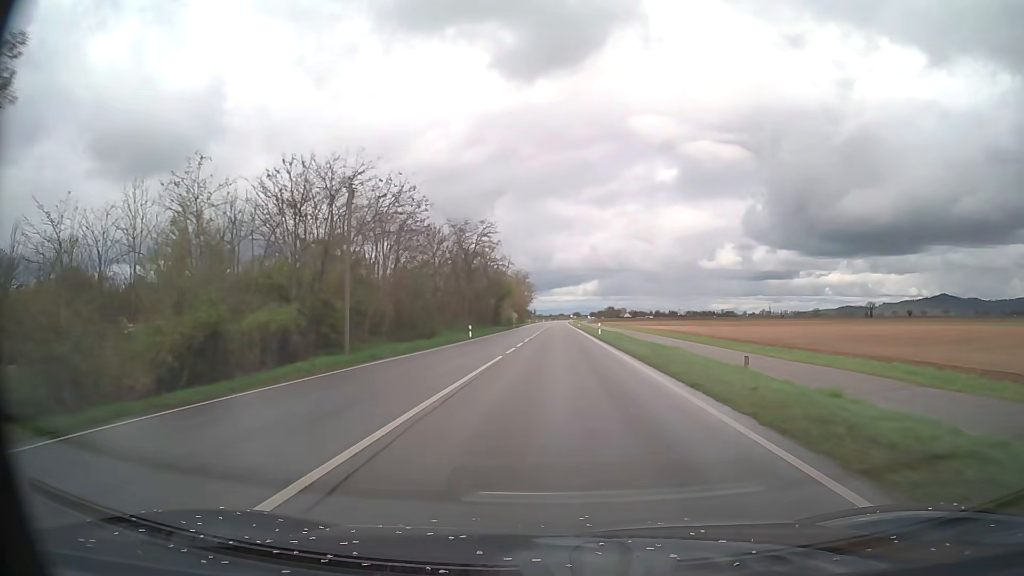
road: primary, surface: asphalt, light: Day
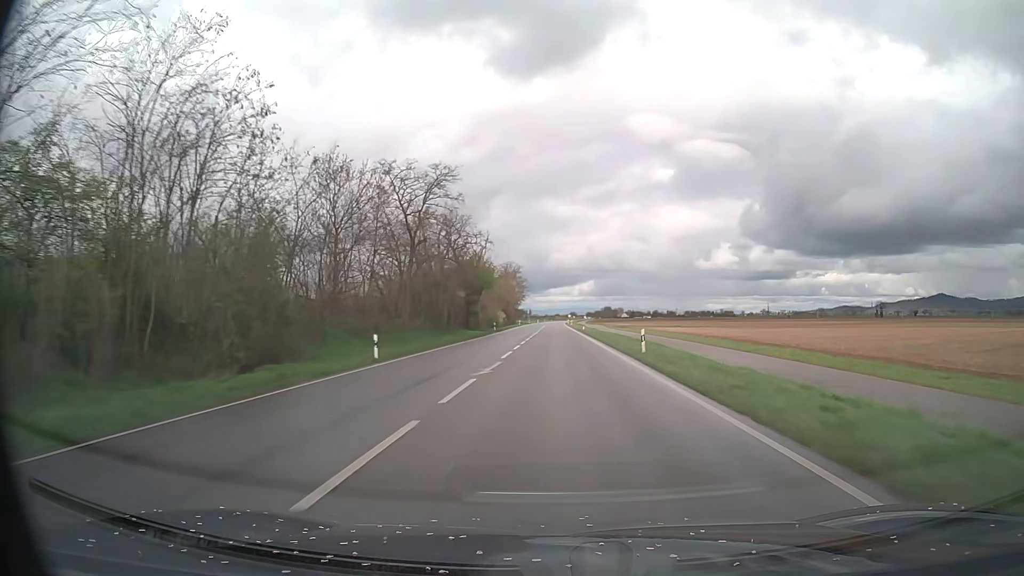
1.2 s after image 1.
(+0.1, +27.0) m; 0°
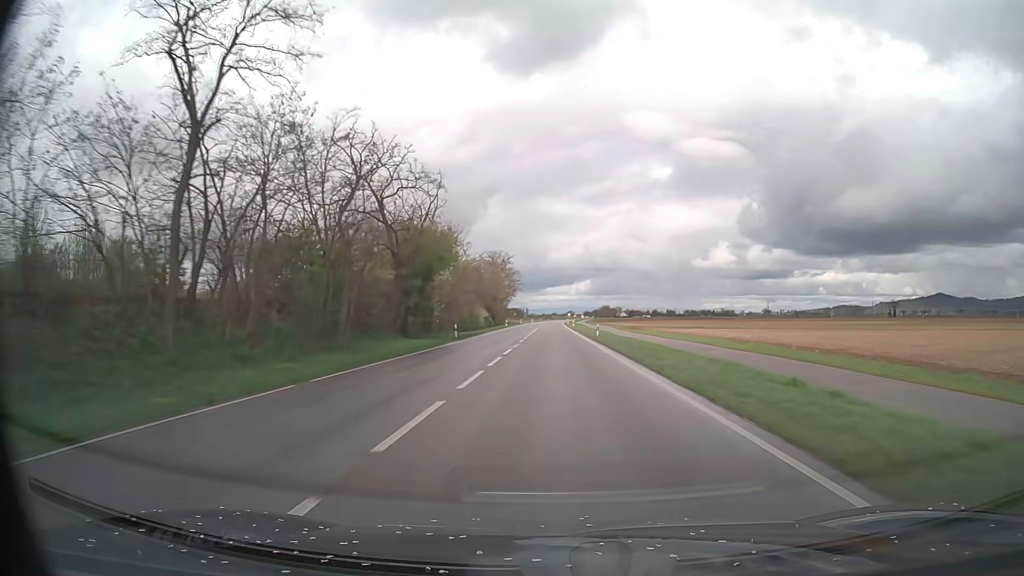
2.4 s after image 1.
(+0.1, +28.1) m; 0°
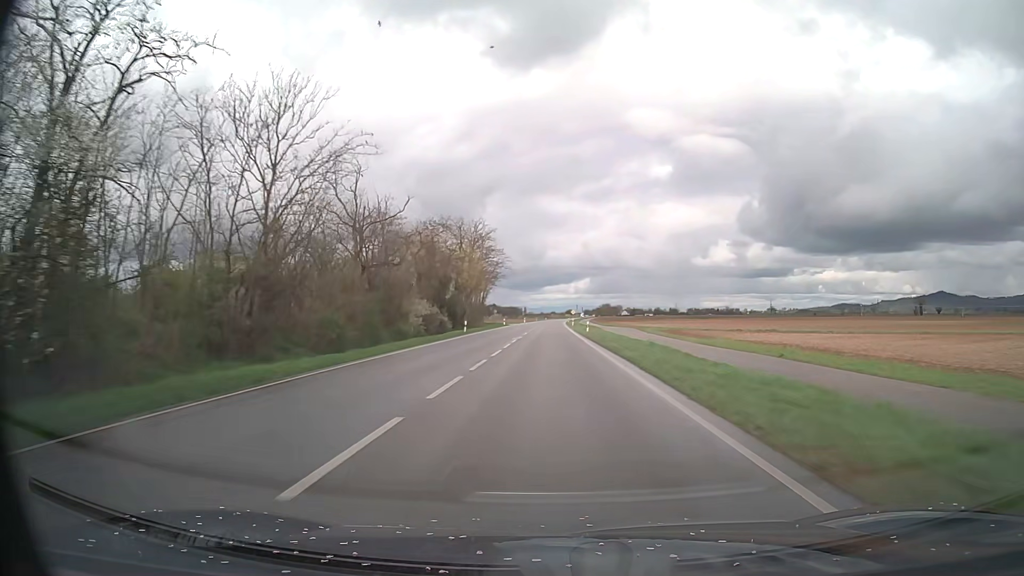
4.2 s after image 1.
(+0.1, +44.0) m; 0°
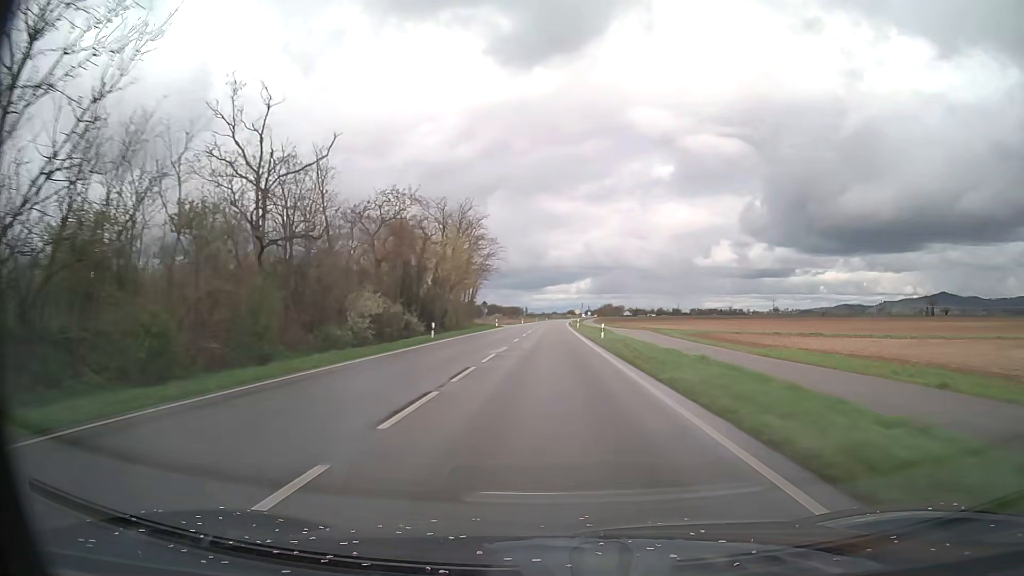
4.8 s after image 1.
(0.0, +15.0) m; 0°
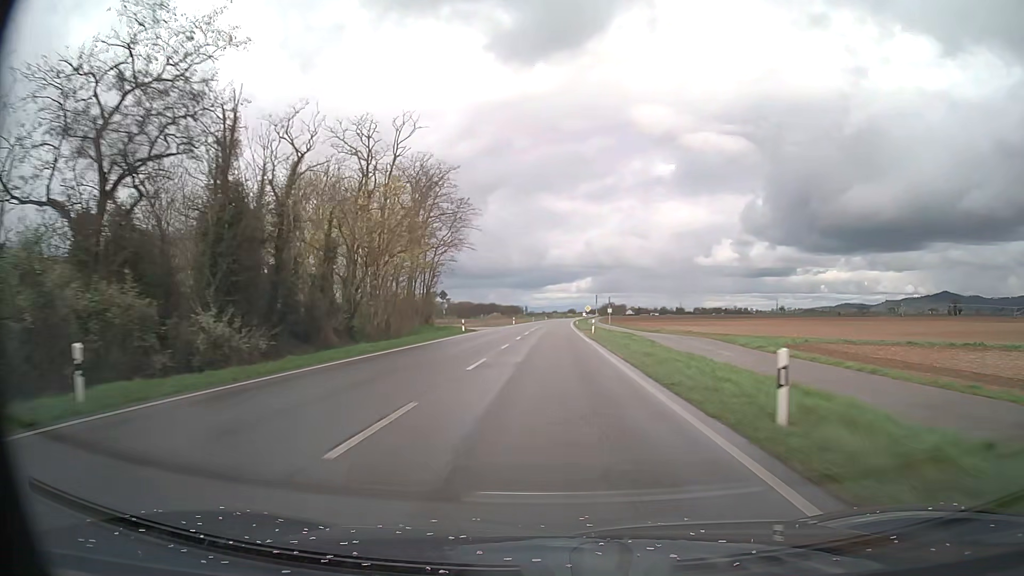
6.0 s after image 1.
(0.0, +30.3) m; 0°
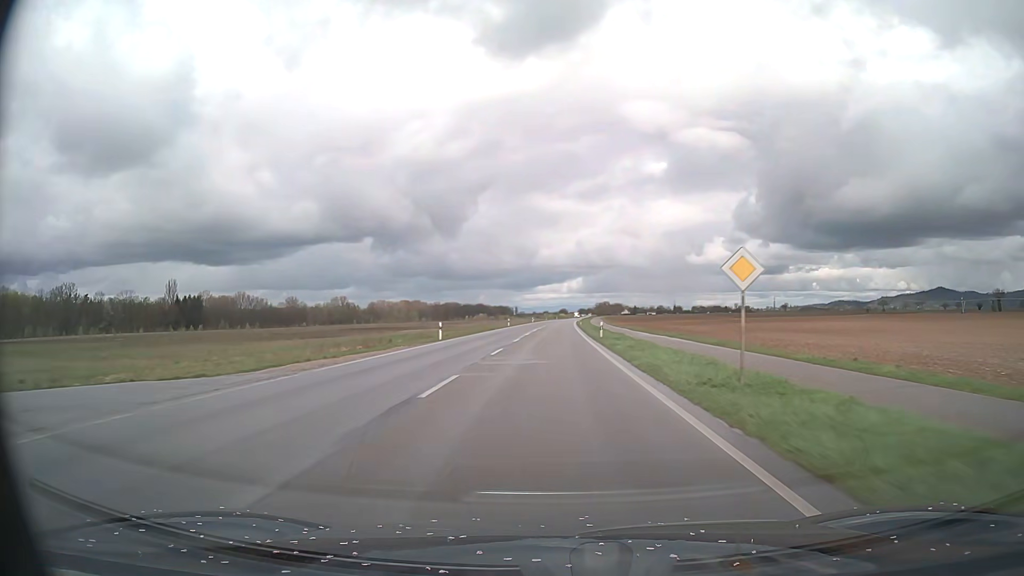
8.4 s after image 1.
(+0.2, +61.4) m; +1°
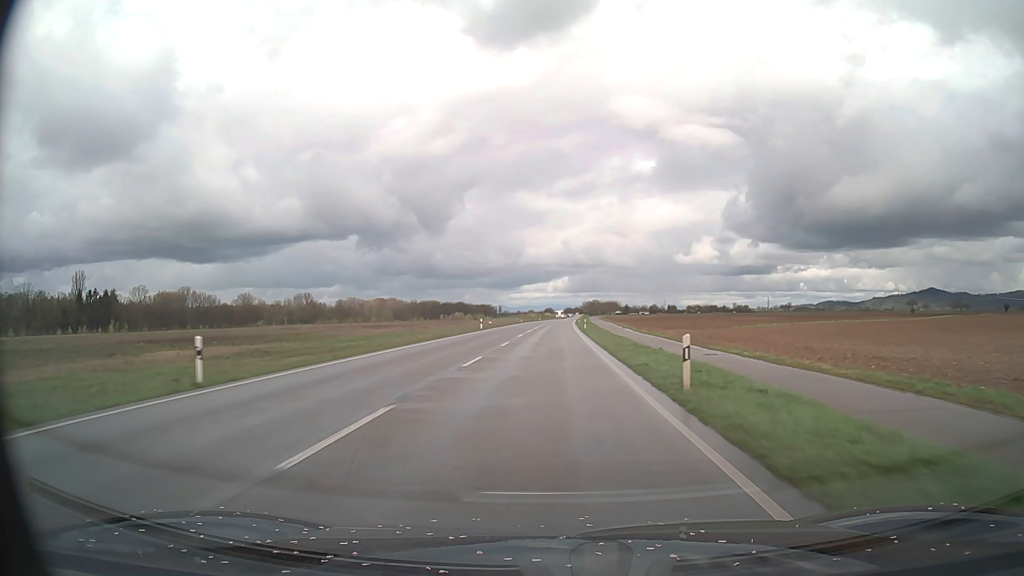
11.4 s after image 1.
(+1.1, +77.5) m; +1°
(0, +10) (0, +20) (0, +30) (0, +40) (0, +50) (0, +60) (0, +70) (+1, +80) (+1, +90) (+1, +100) m
